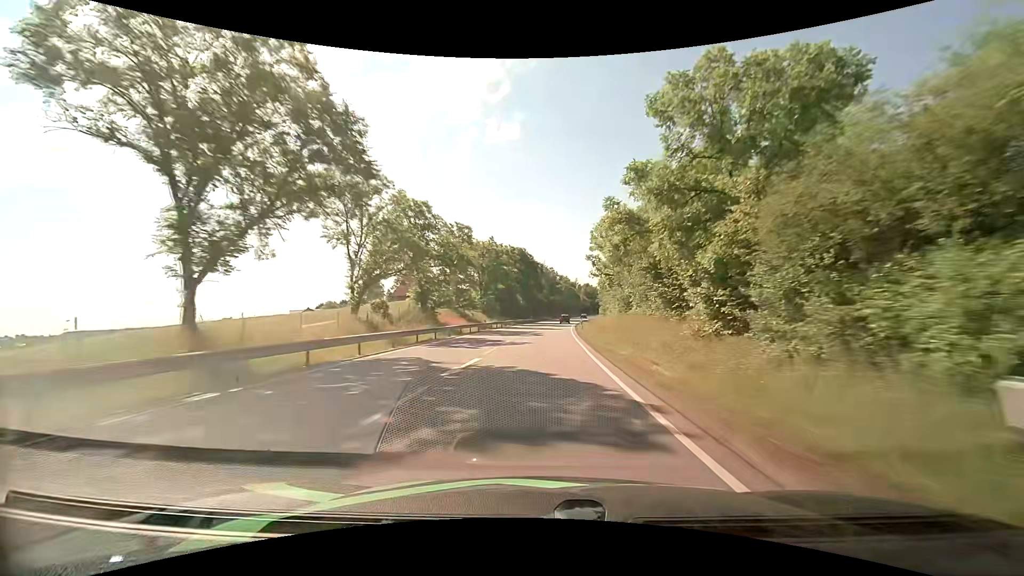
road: primary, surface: asphalt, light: Day
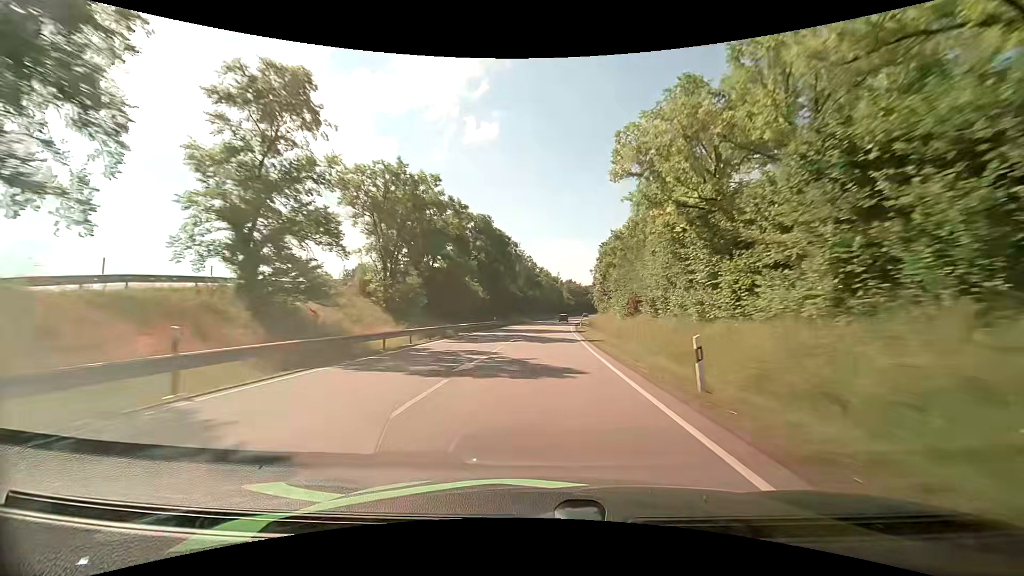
(+0.8, +41.5) m; +3°
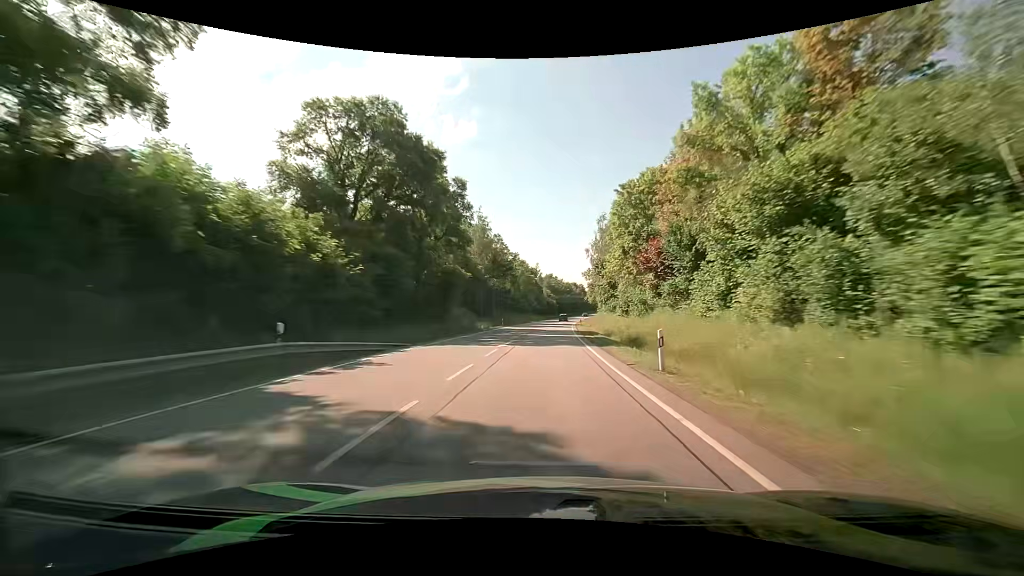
(+0.9, +44.4) m; +2°
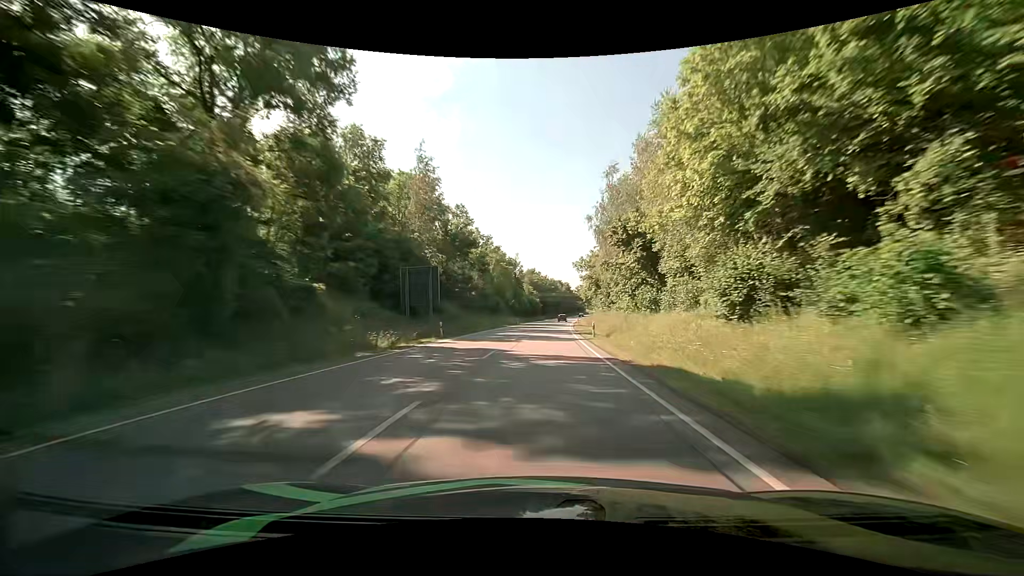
(+0.5, +30.9) m; +2°
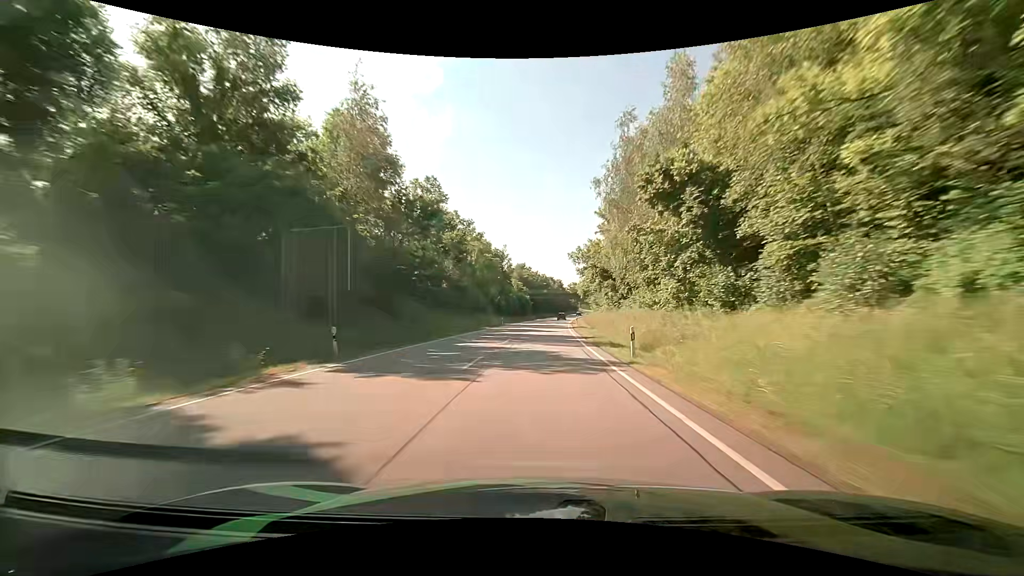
(+0.2, +15.8) m; +1°
